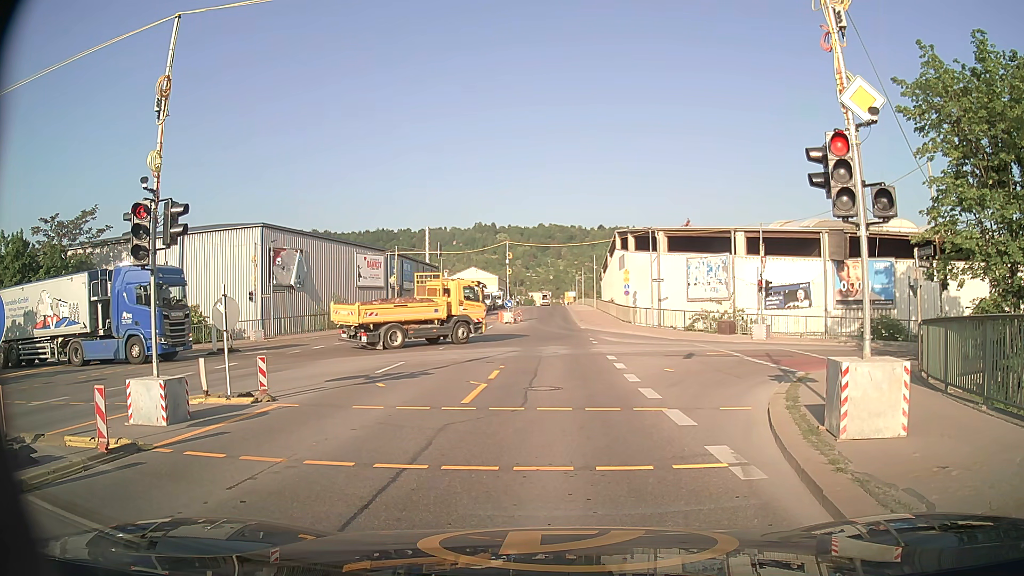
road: secondary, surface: asphalt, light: Day
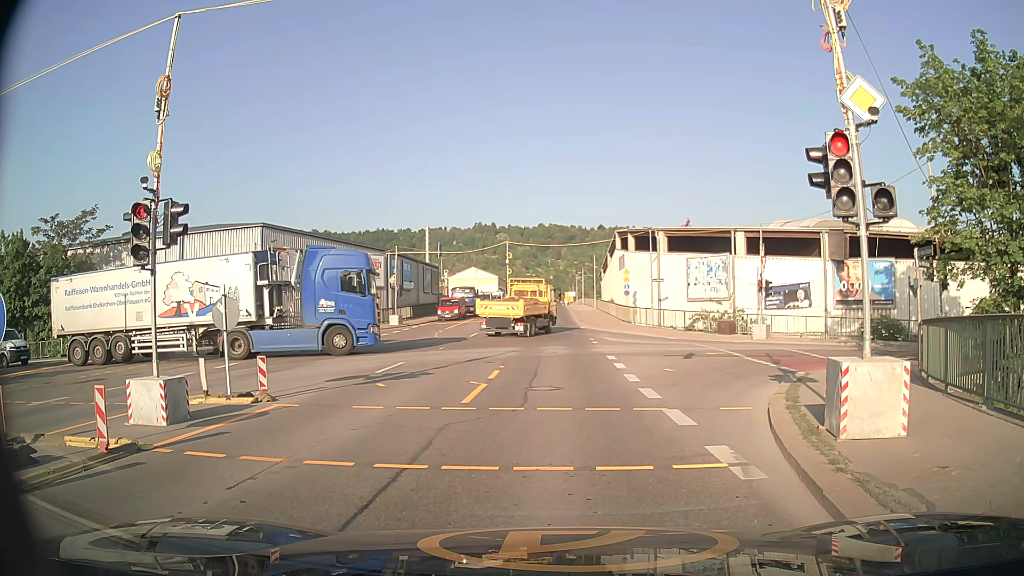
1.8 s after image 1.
(0.0, 0.0) m; 0°
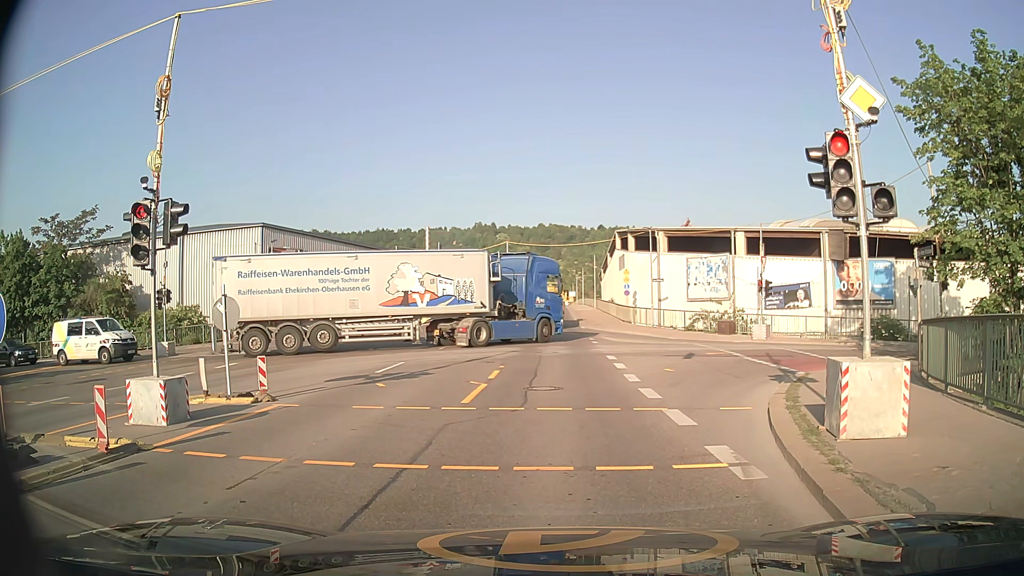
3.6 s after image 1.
(0.0, 0.0) m; 0°
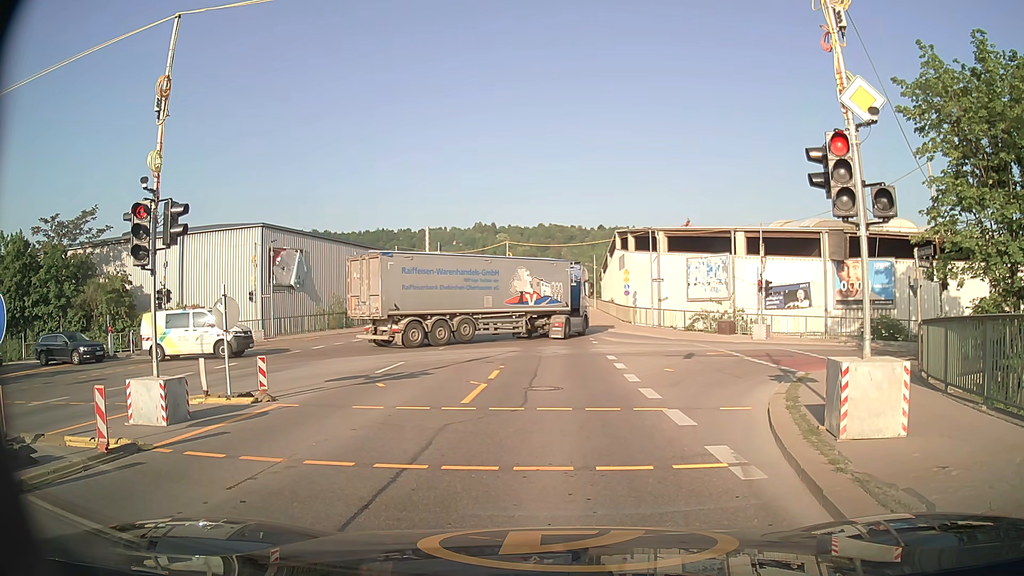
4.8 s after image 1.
(0.0, 0.0) m; 0°
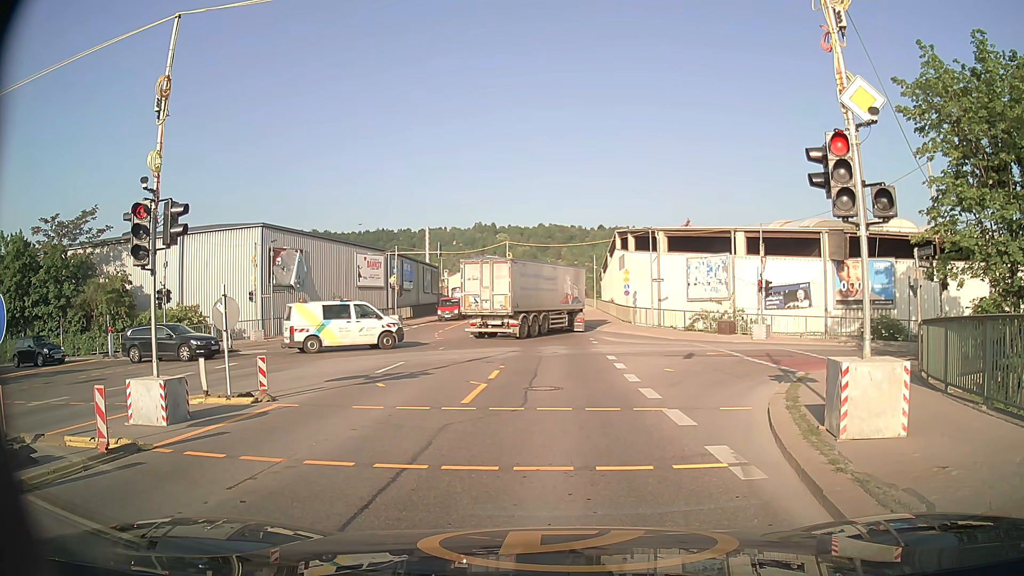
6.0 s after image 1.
(0.0, 0.0) m; 0°
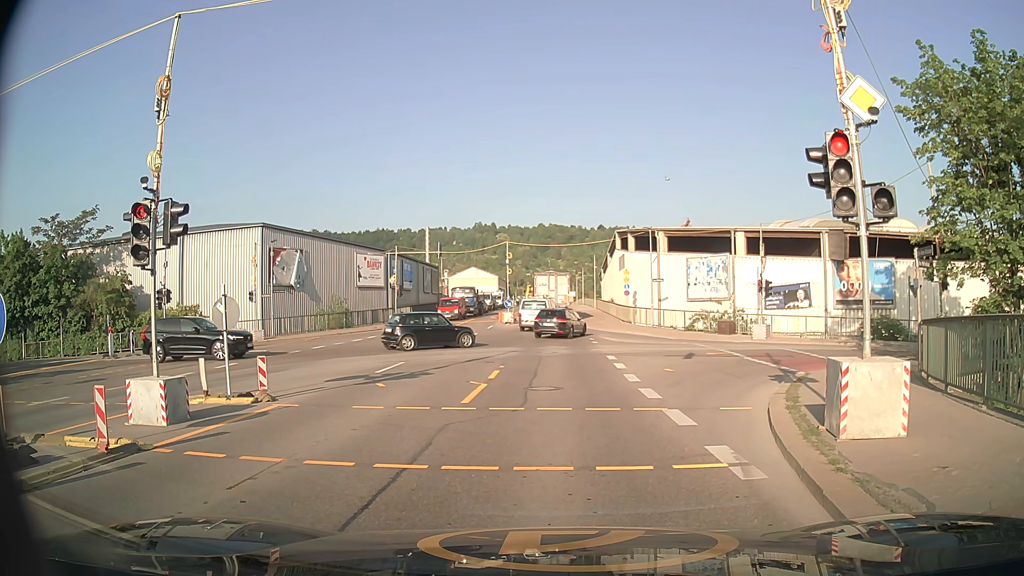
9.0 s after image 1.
(0.0, 0.0) m; 0°
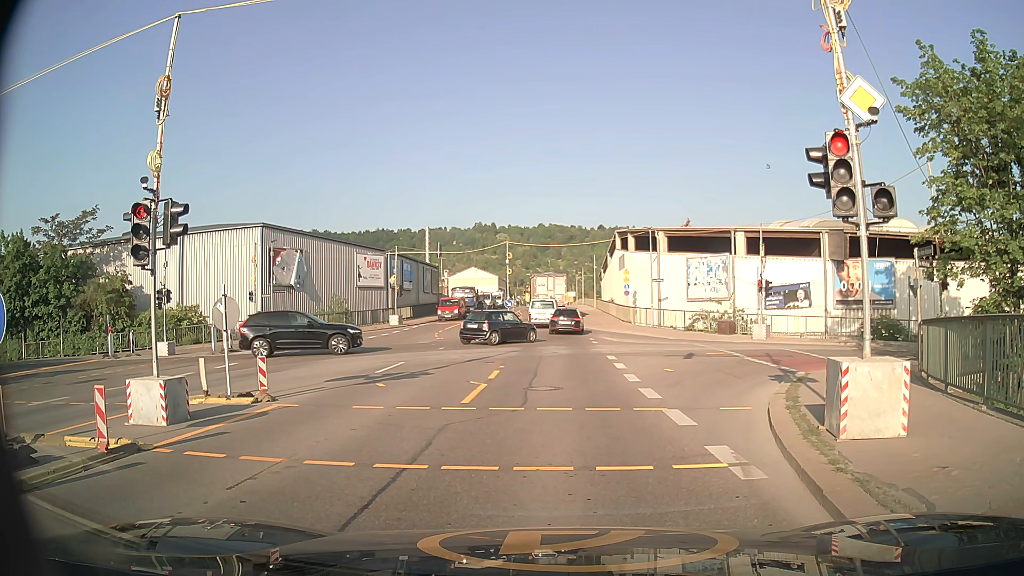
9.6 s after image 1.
(0.0, 0.0) m; 0°
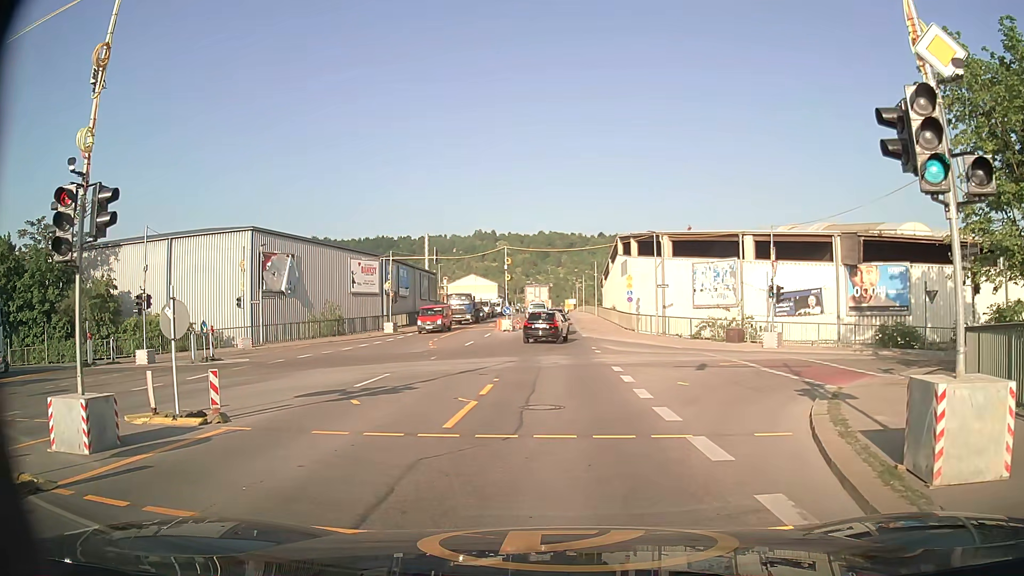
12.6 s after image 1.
(0.0, +2.1) m; -1°
(0, +10) (0, +20) (+1, +30) (+1, +40) (+1, +50) (+1, +60) (+2, +70) (+2, +80) (+2, +90) (+2, +100) m
